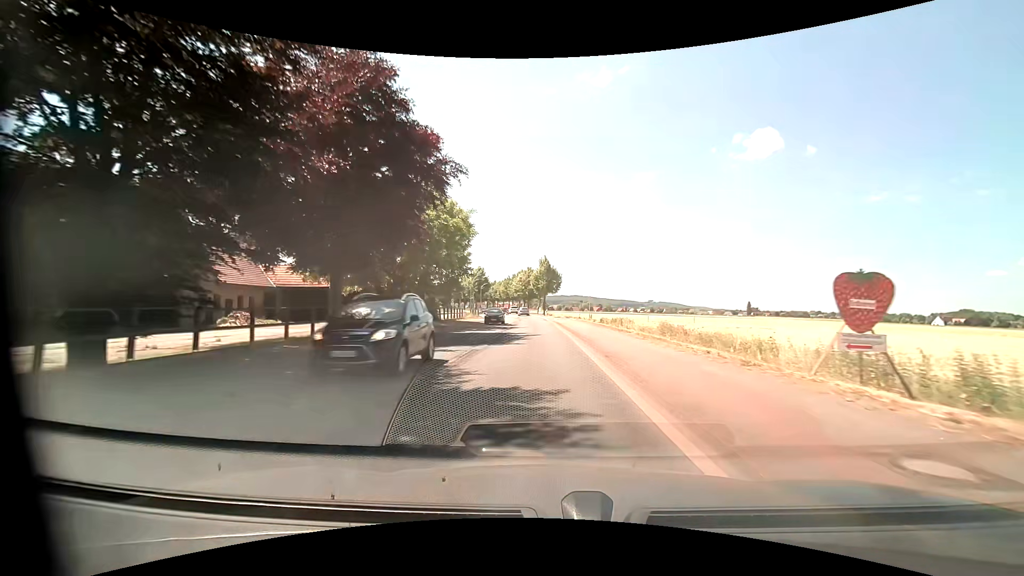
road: primary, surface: asphalt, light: Day
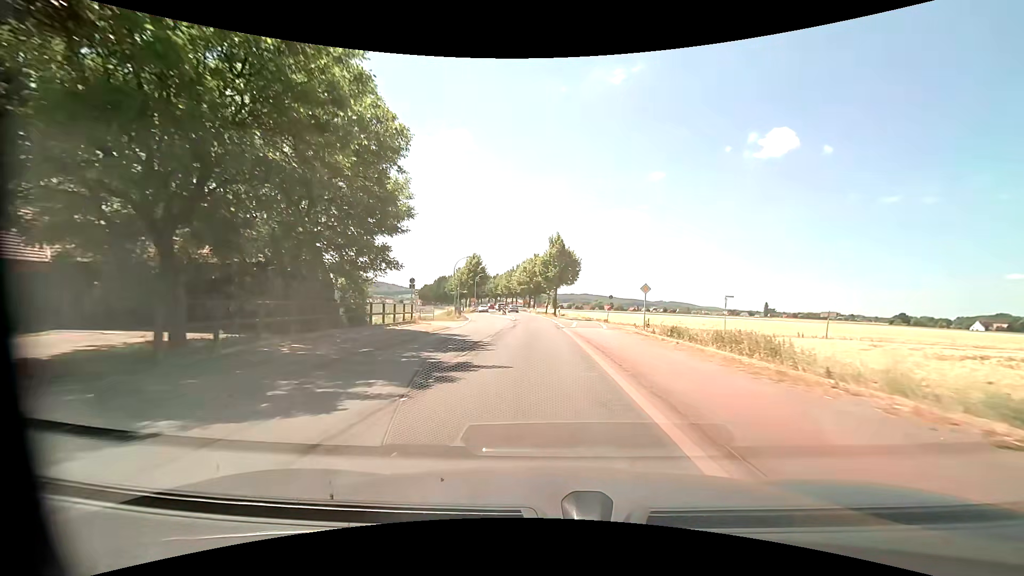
(-0.1, +25.0) m; -1°
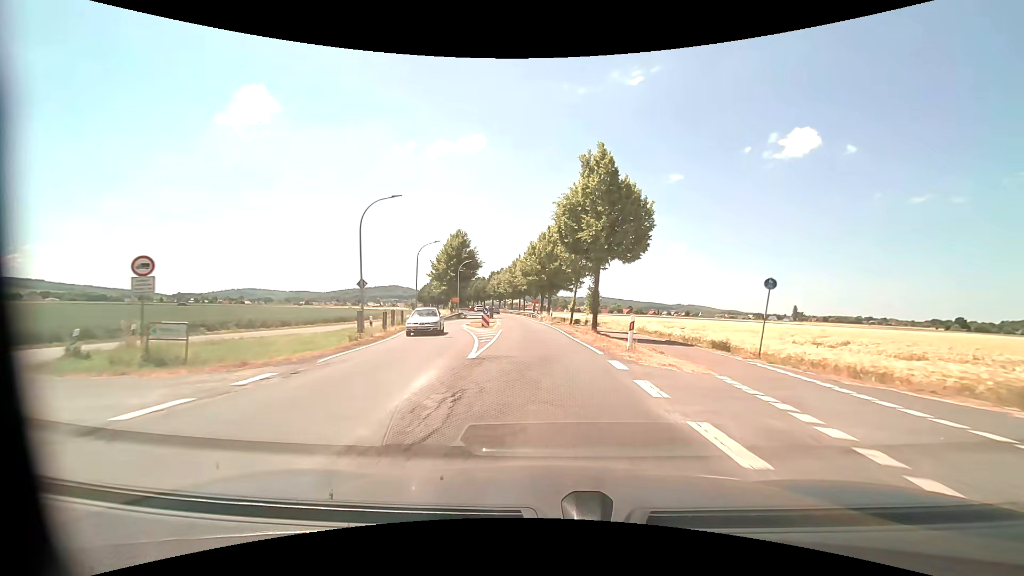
(-0.7, +34.4) m; -2°
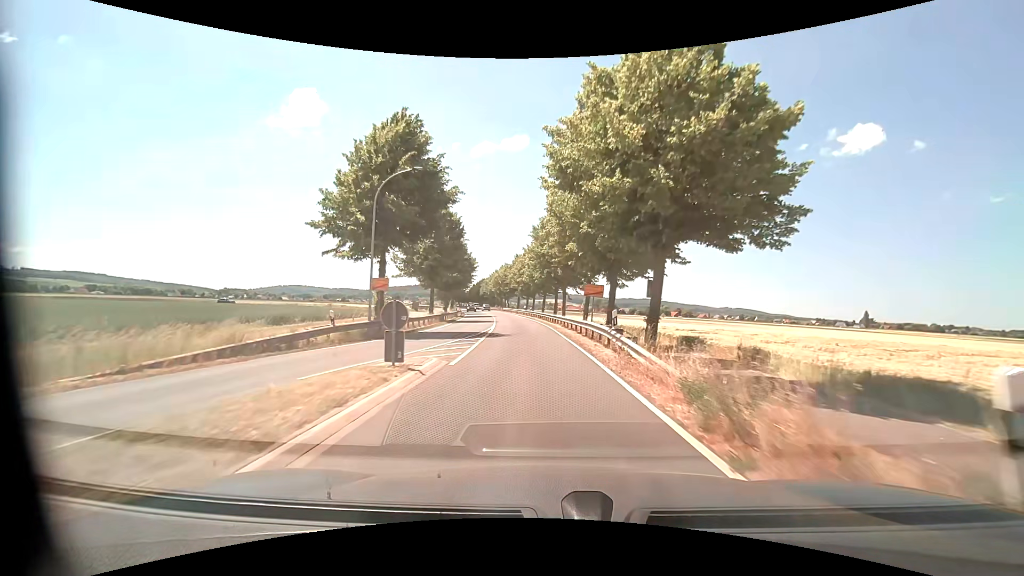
(-1.5, +42.4) m; -4°
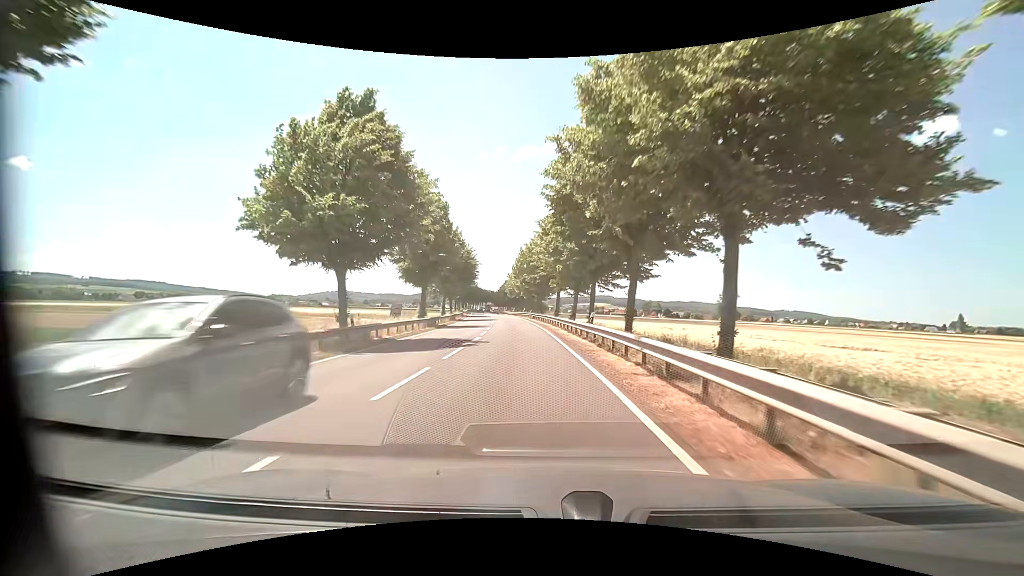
(-1.9, +43.9) m; -5°
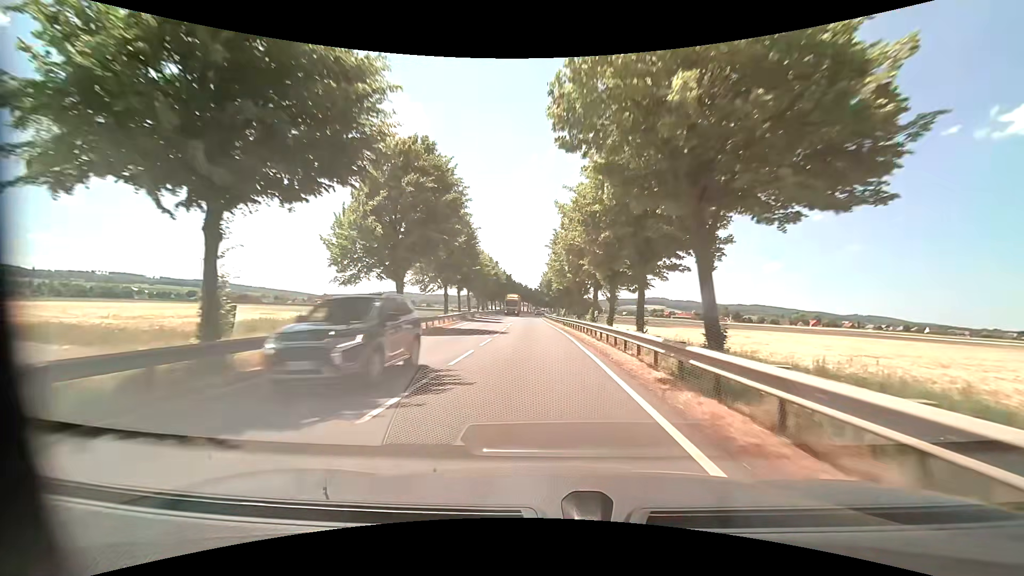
(-2.8, +49.9) m; -6°
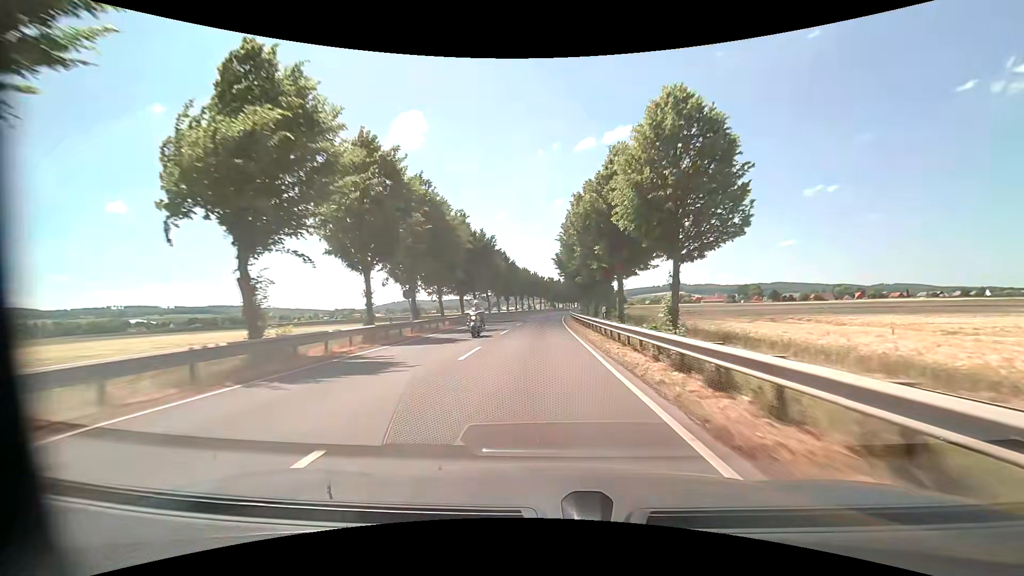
(-0.8, +53.8) m; -1°
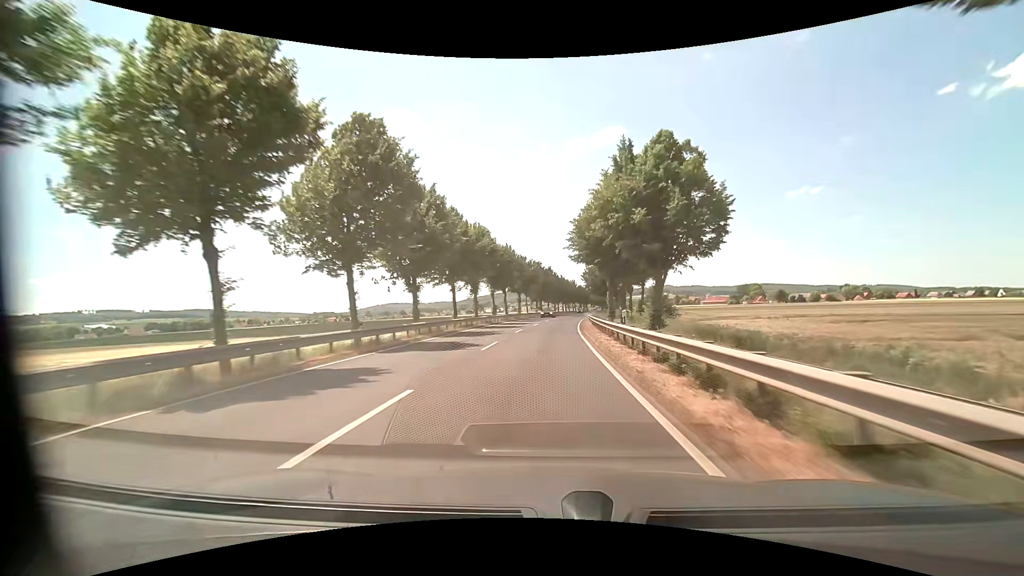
(+0.2, +56.4) m; +1°
(0, +10) (0, +20) (+1, +30) (+1, +40) (+2, +50) (+2, +60) (+4, +70) (+5, +80) (+6, +90) (+7, +100) m
